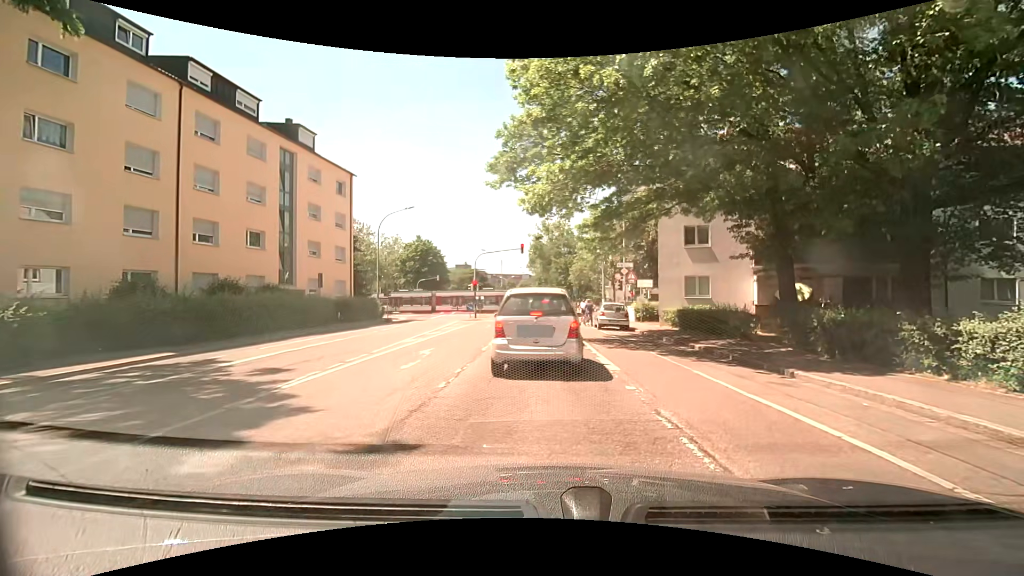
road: residential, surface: asphalt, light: Day
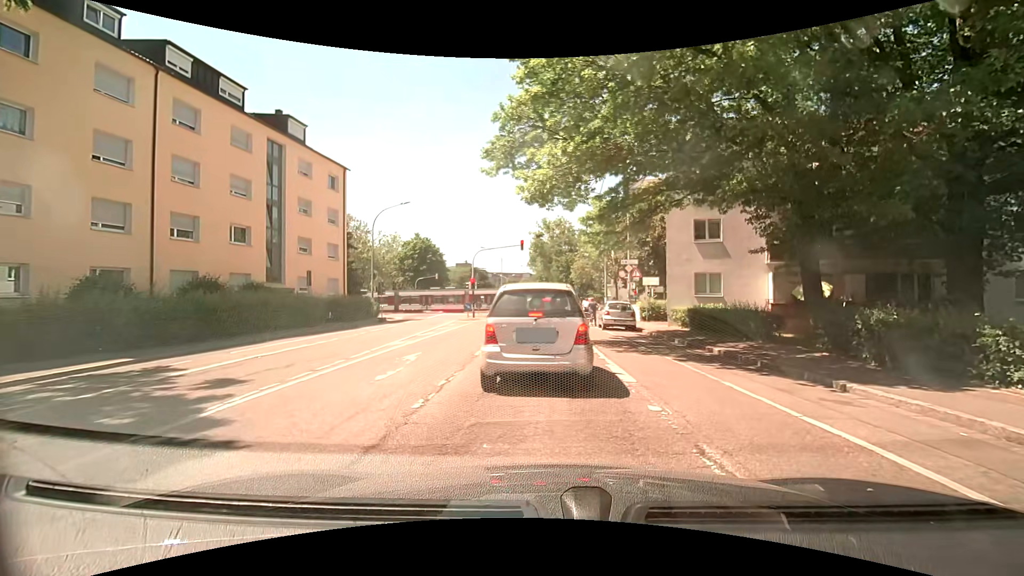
(0.0, +1.5) m; -1°
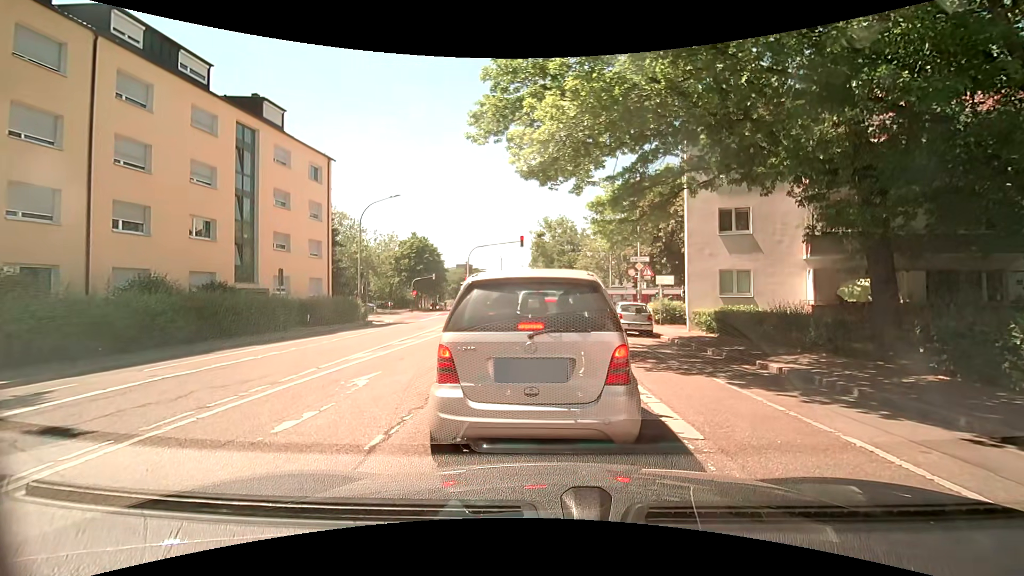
(-0.1, +3.1) m; -2°
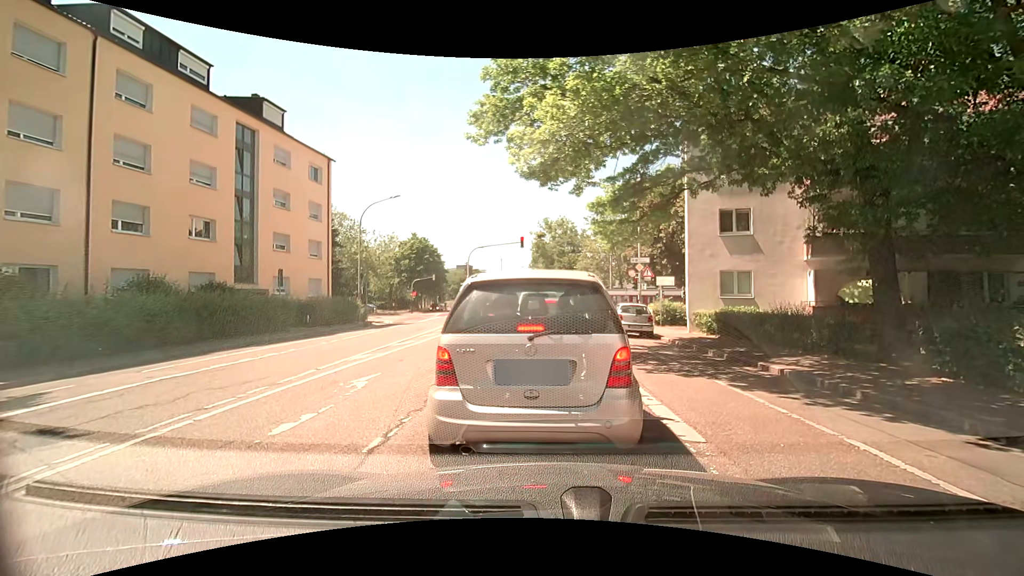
(0.0, +0.1) m; 0°
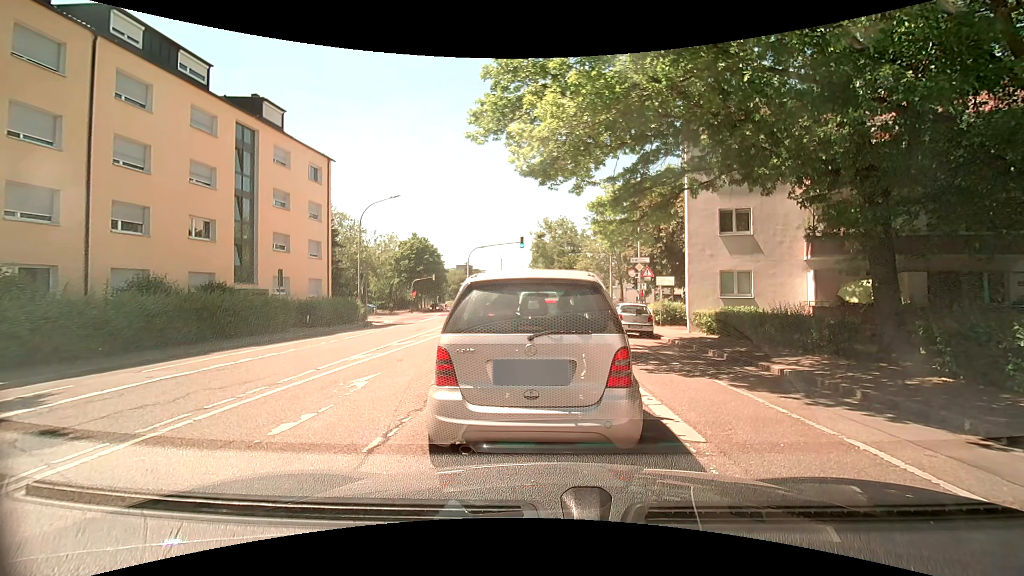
(0.0, +0.1) m; 0°
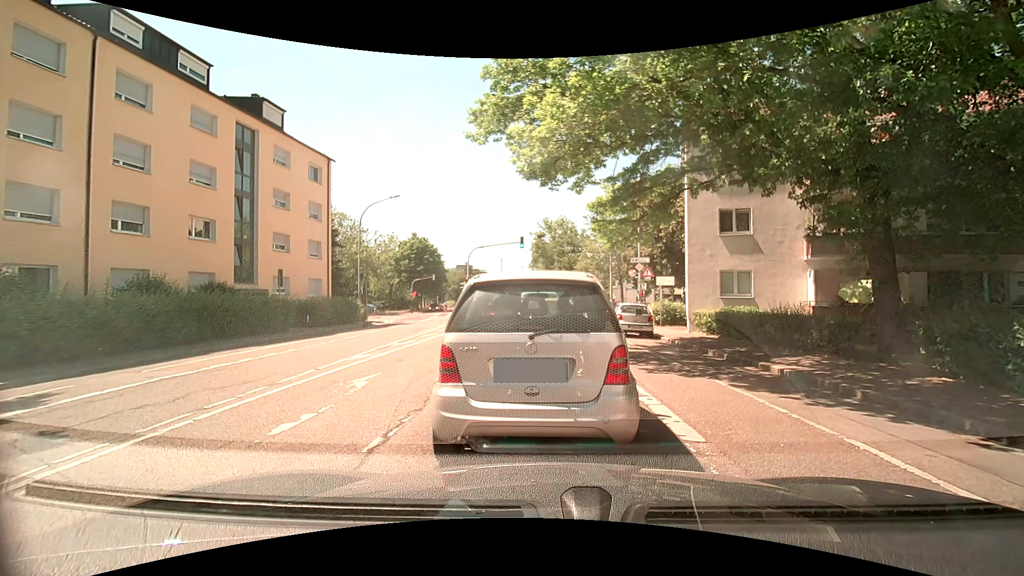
(0.0, 0.0) m; 0°
